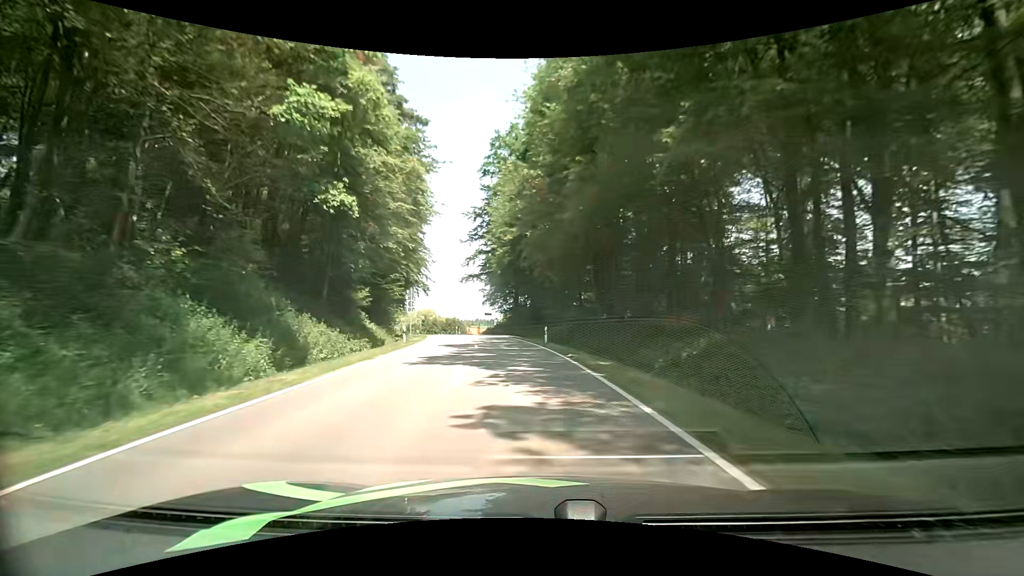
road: tertiary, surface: asphalt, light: Day
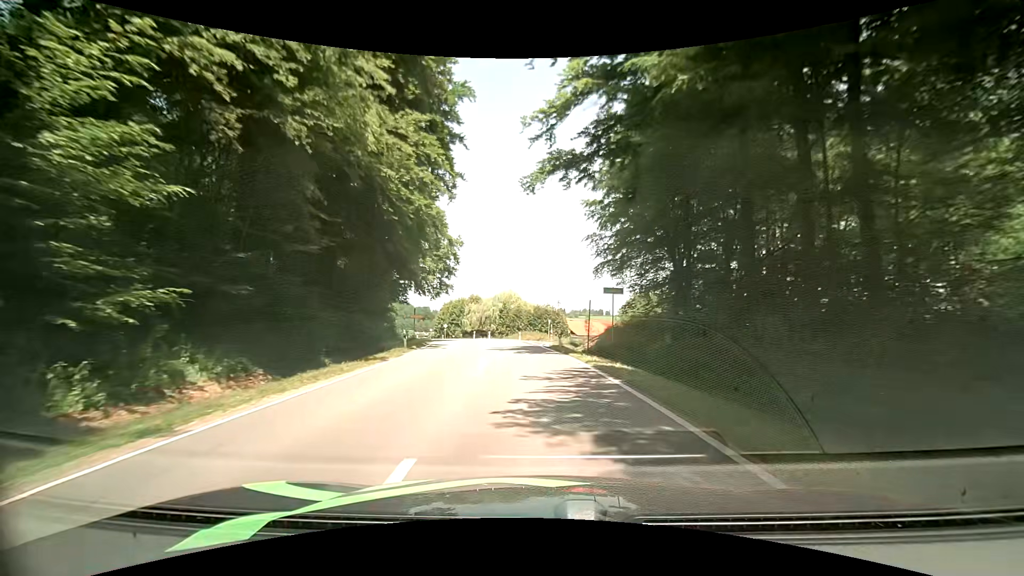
(-5.7, +46.2) m; -13°
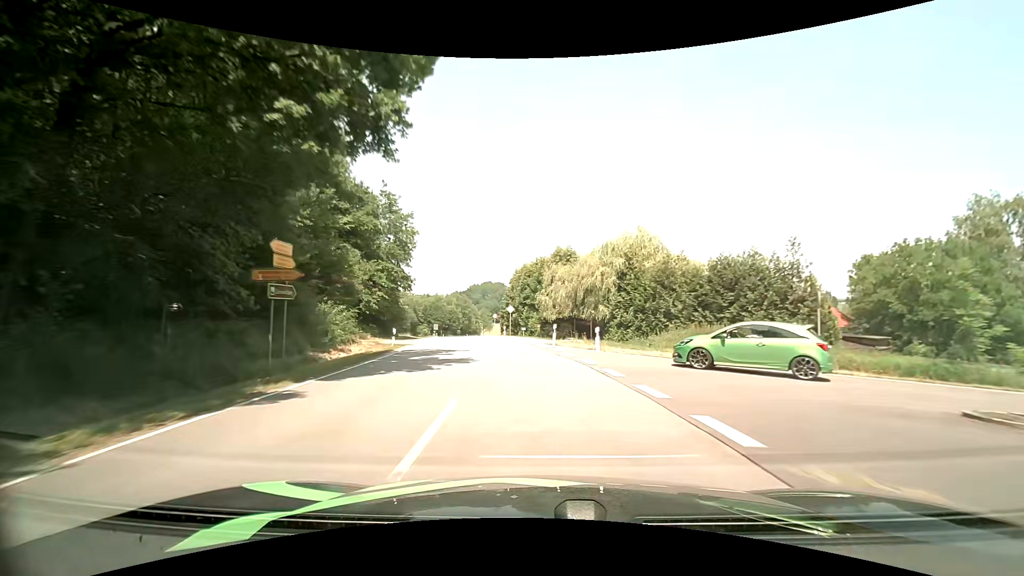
(-3.8, +46.6) m; -11°
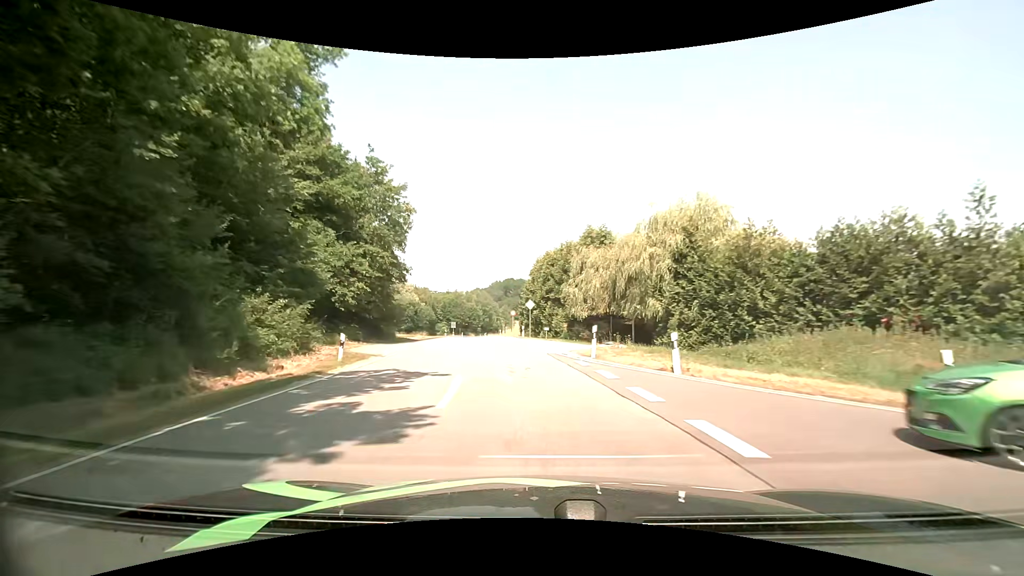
(-0.2, +9.4) m; -2°
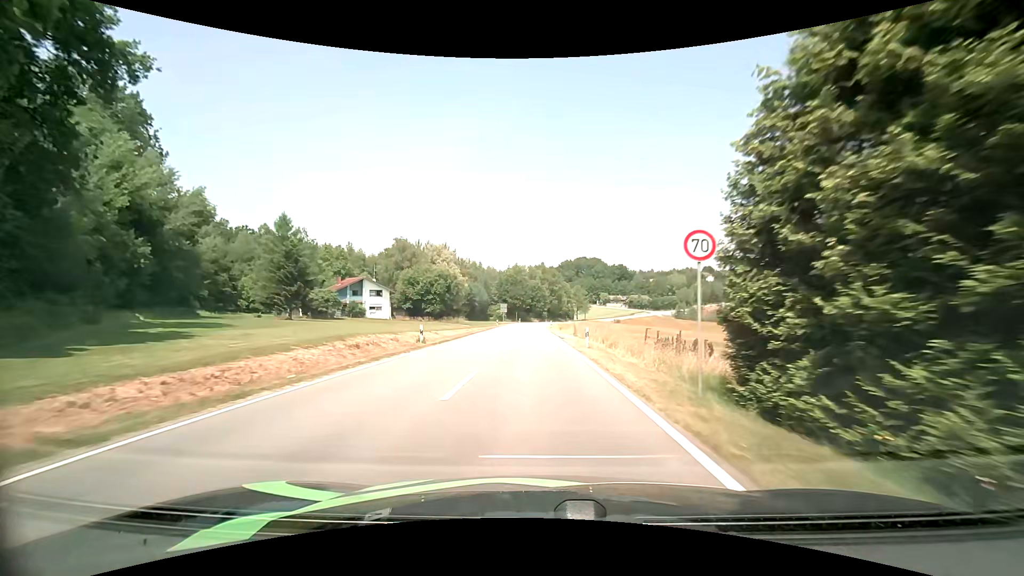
(-5.1, +48.6) m; -9°
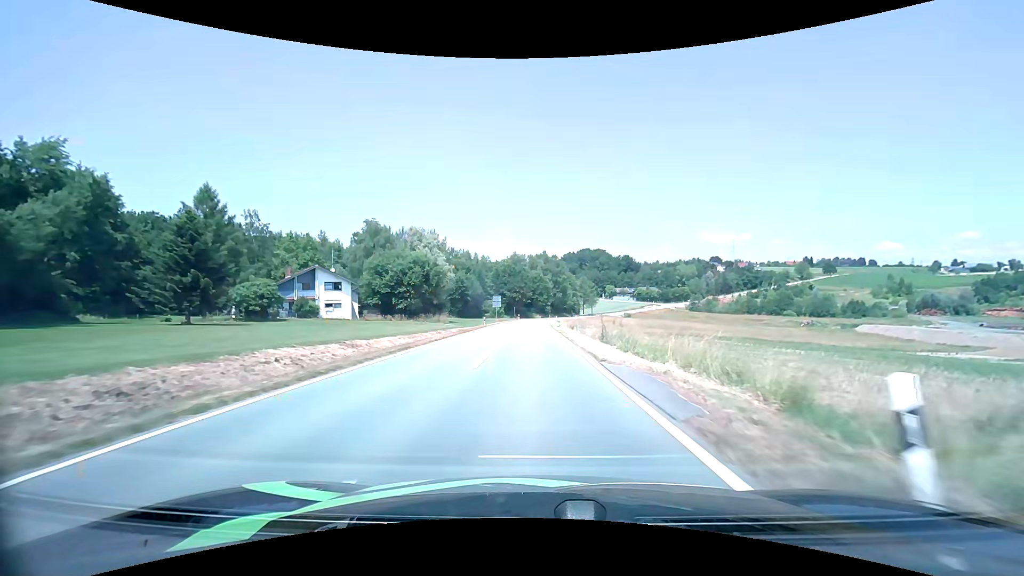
(0.0, +20.5) m; 0°
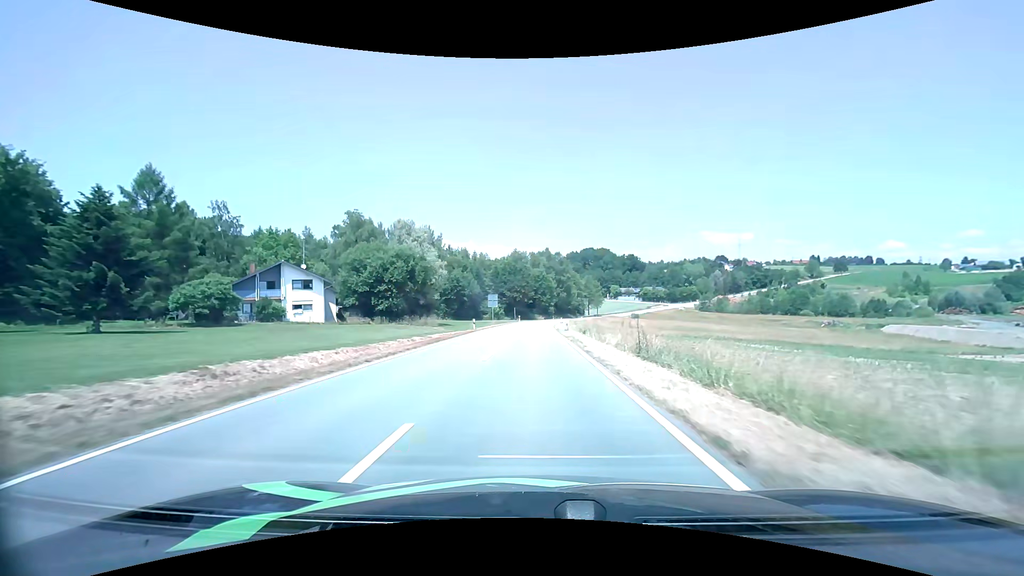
(0.0, +10.4) m; 0°
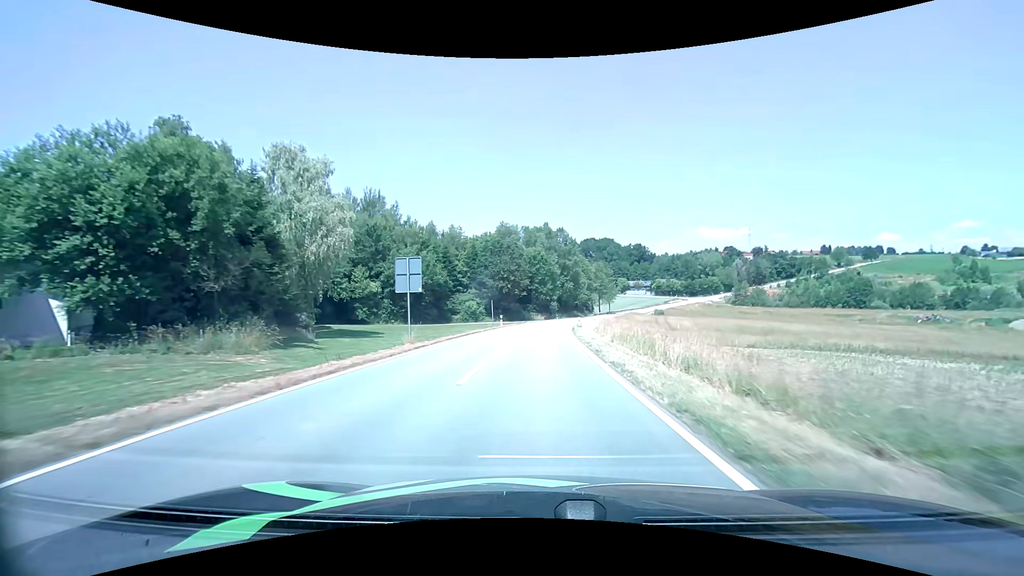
(-0.1, +42.5) m; 0°
(0, +10) (0, +20) (0, +30) (+1, +40) (+2, +50) (+2, +60) (+3, +70) (+5, +80) (+6, +90) (+8, +99) m
